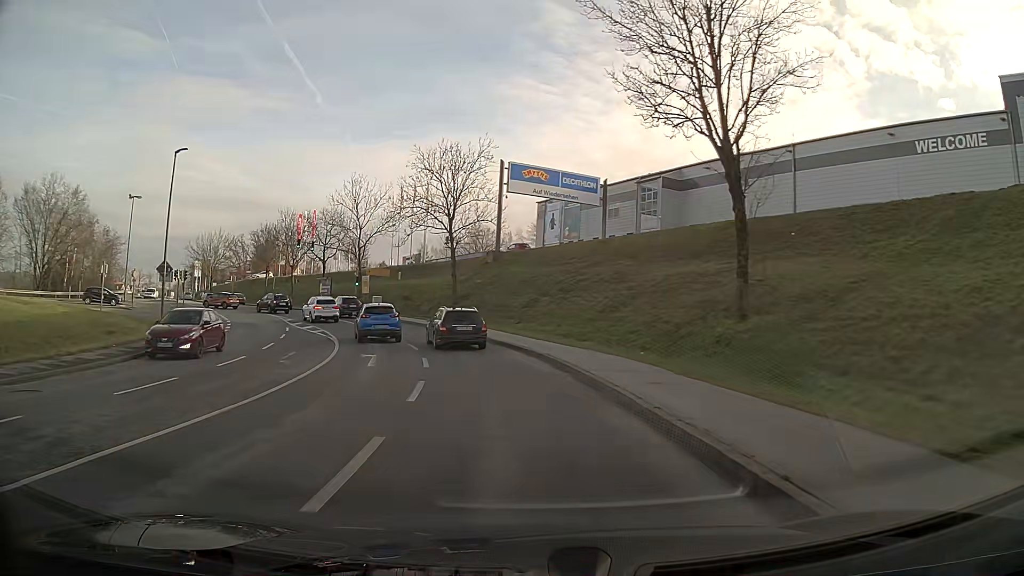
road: tertiary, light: Day
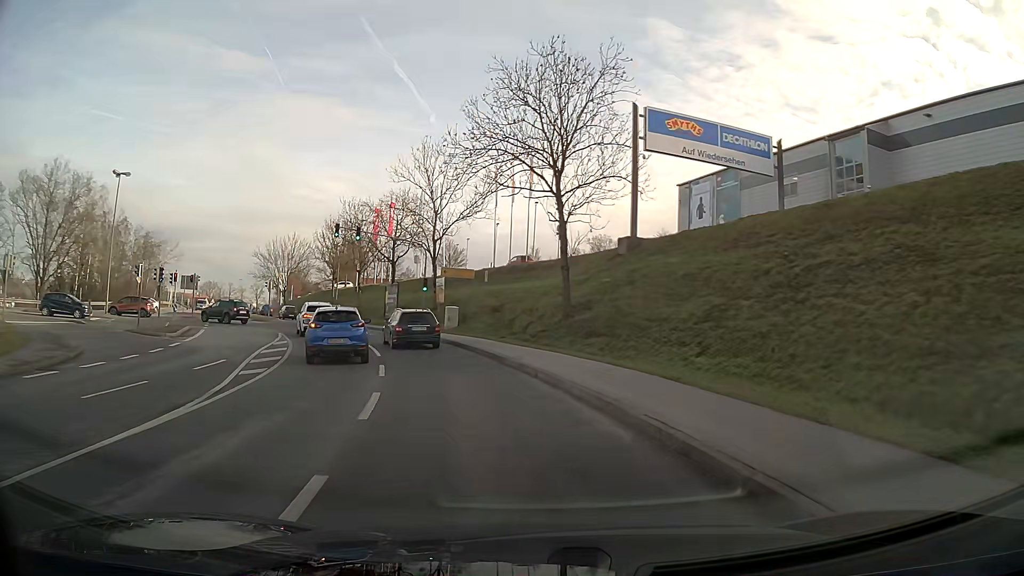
(-1.8, +20.2) m; -11°
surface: asphalt
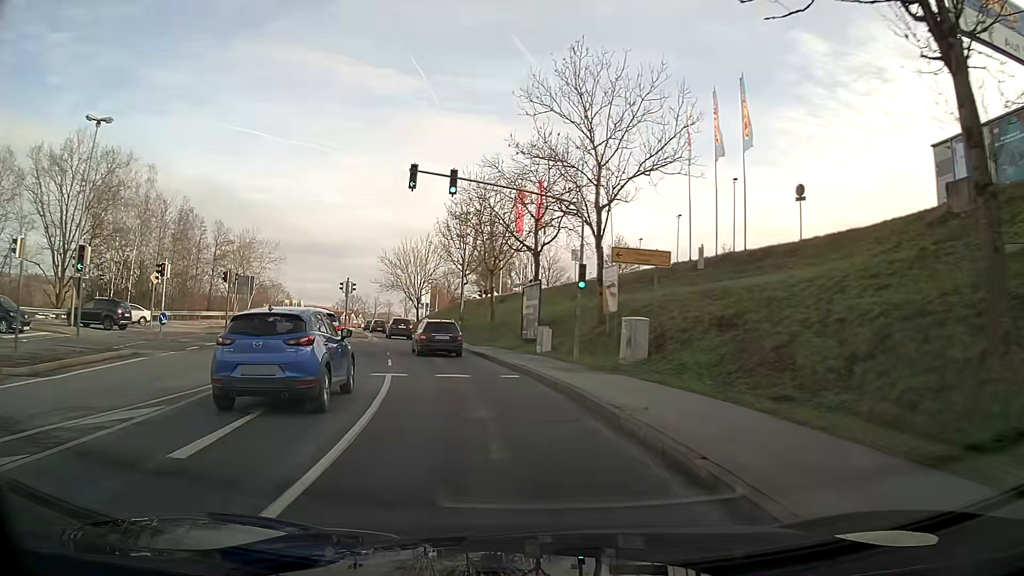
(-2.5, +20.1) m; -14°
